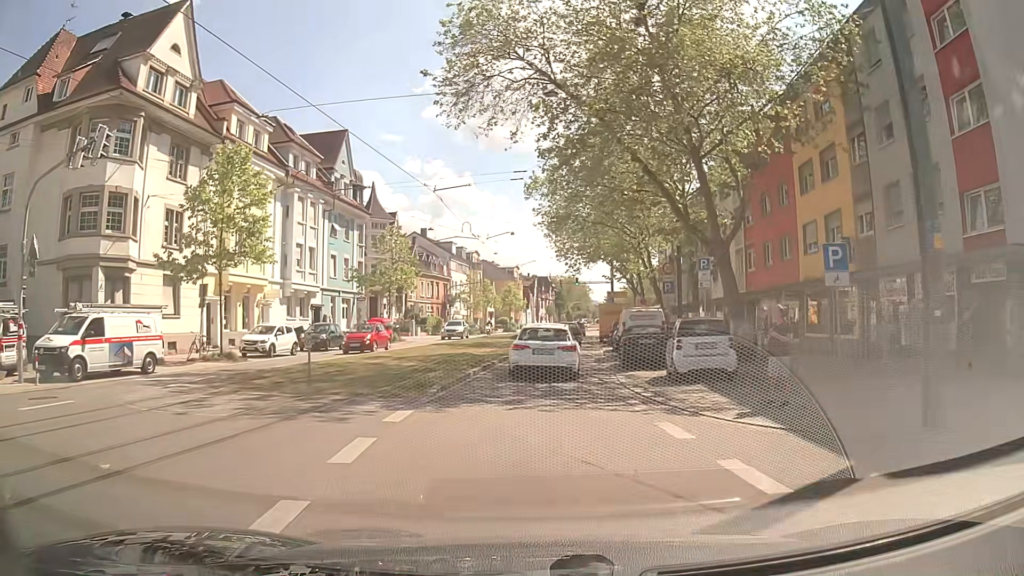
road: tertiary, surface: asphalt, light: Day
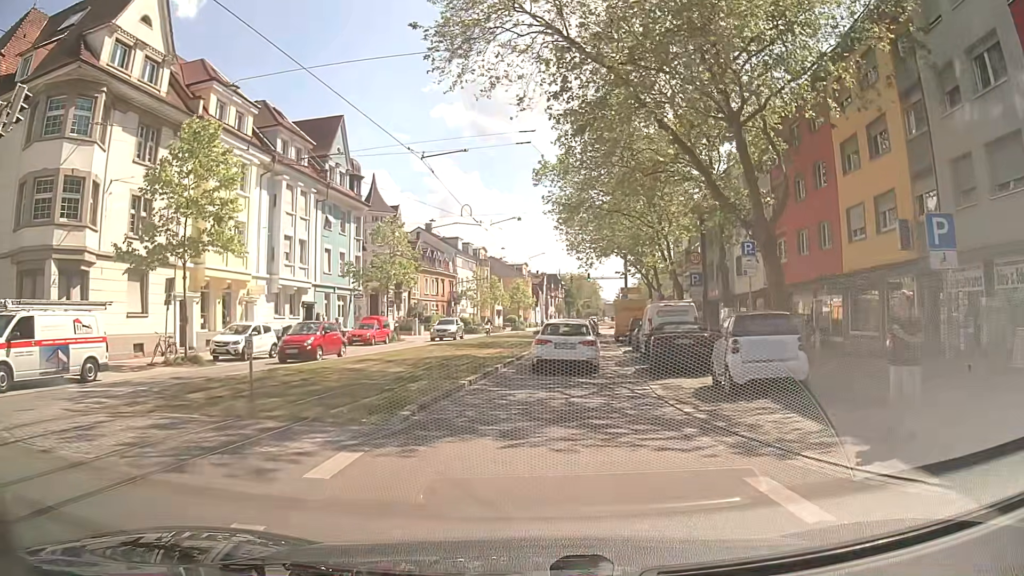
(-0.1, +3.9) m; -1°
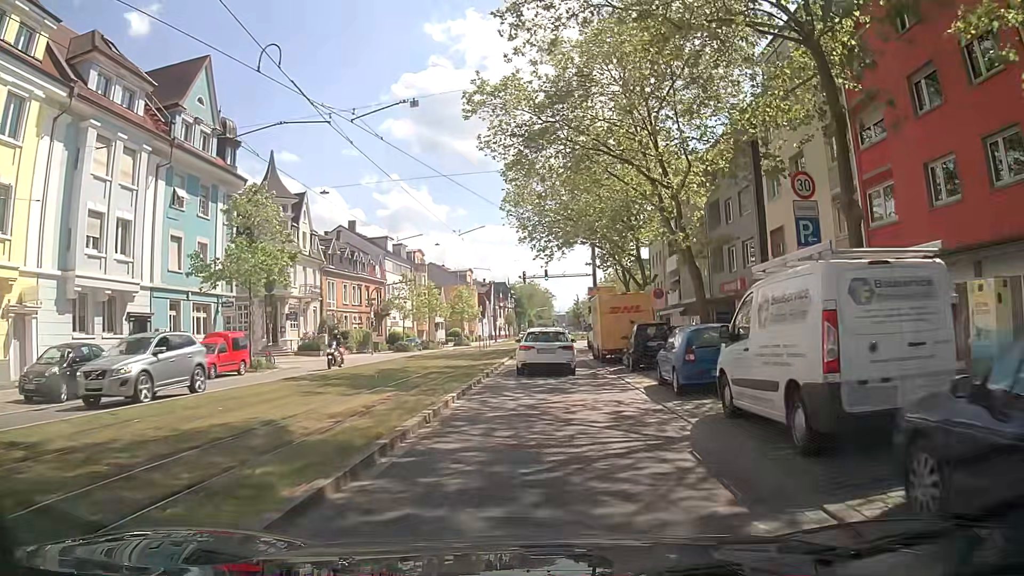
(+0.5, +16.5) m; +4°
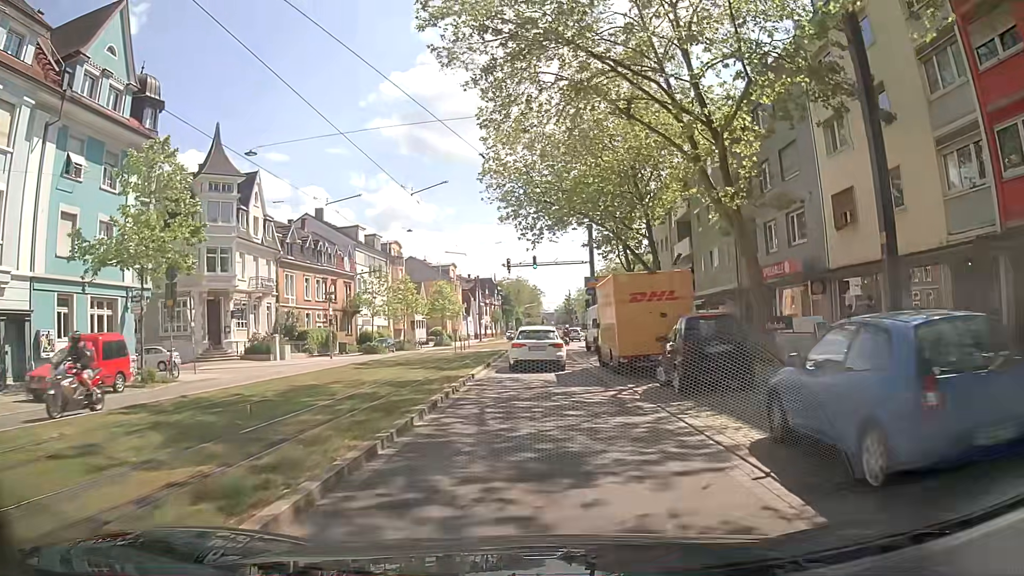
(0.0, +8.6) m; 0°
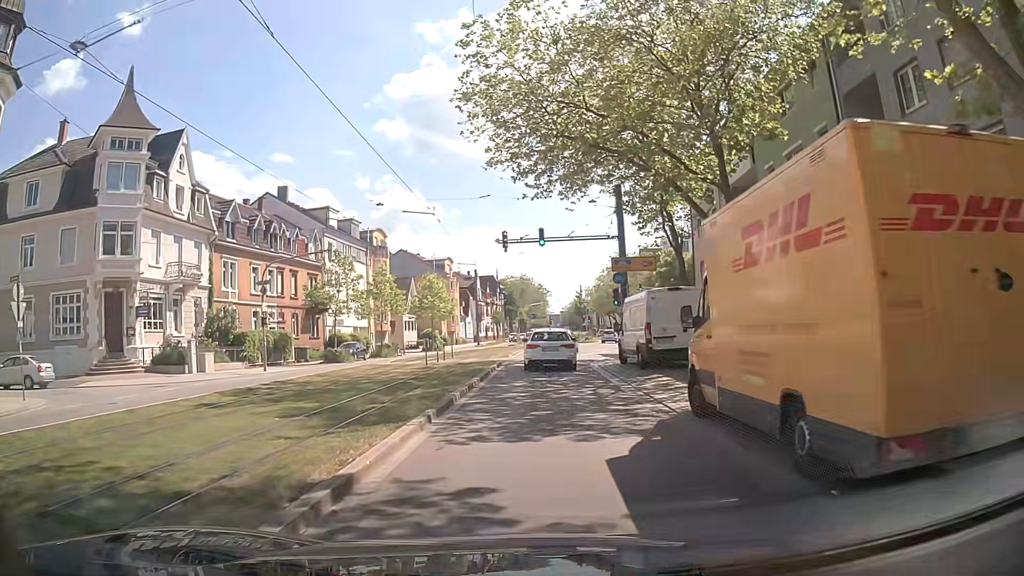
(0.0, +13.3) m; +1°
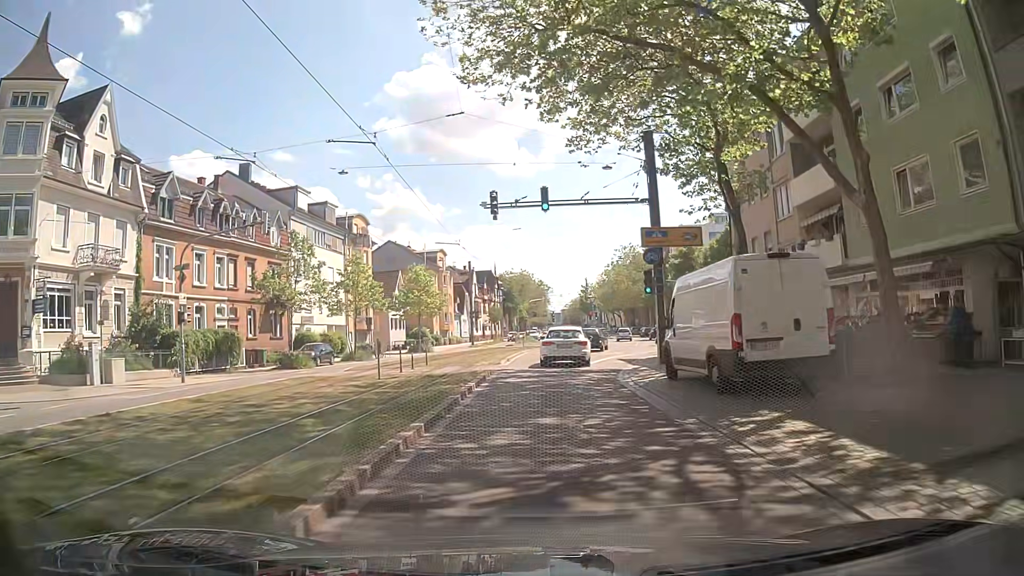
(0.0, +9.1) m; 0°
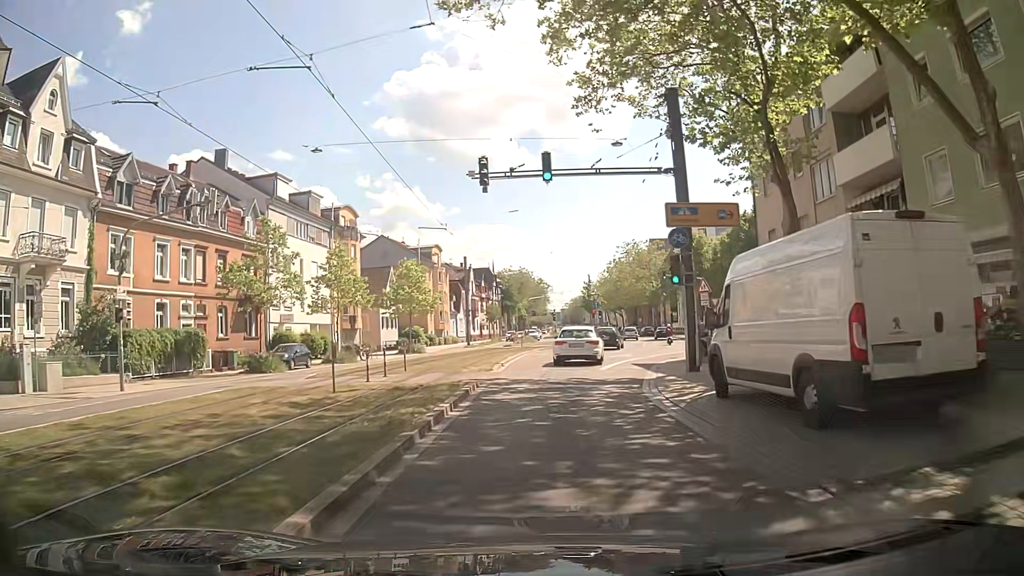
(0.0, +4.6) m; 0°
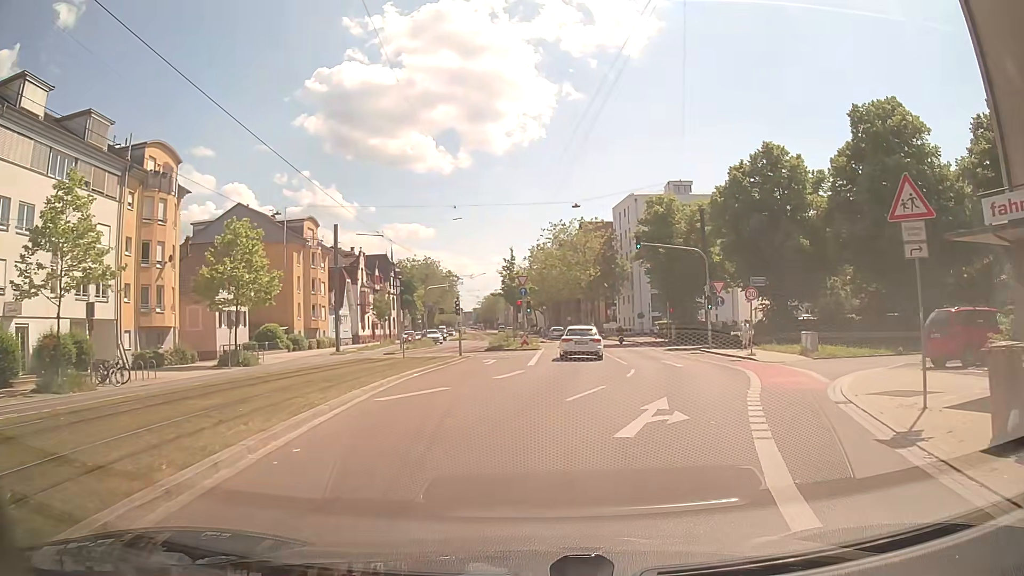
(+0.9, +23.4) m; +7°
(0, +10) (+1, +20) (+2, +30) (+2, +40) (+3, +50) (+3, +60) (+3, +70) (+3, +80) (+2, +90) (+1, +100) m
